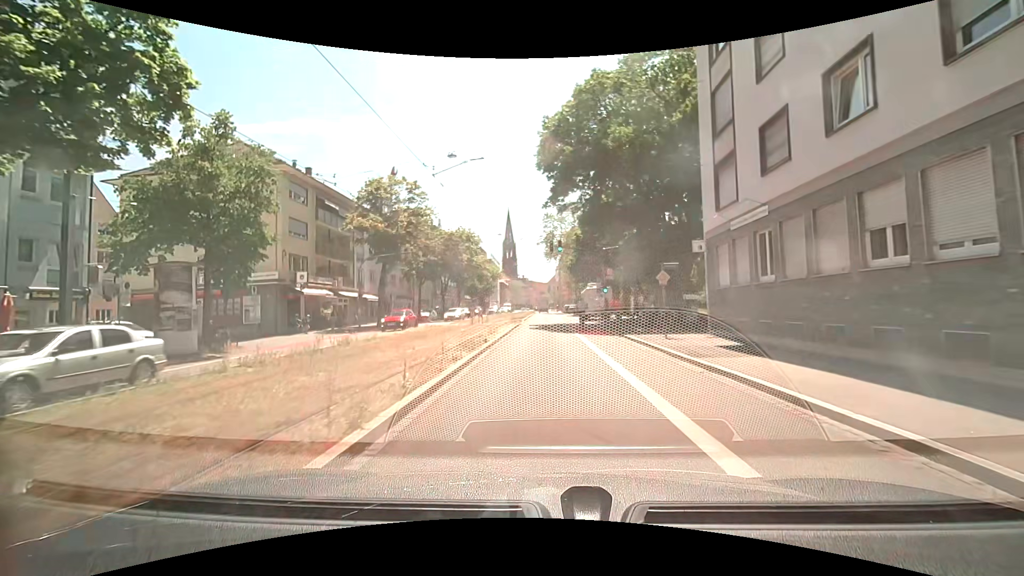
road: primary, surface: asphalt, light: Day
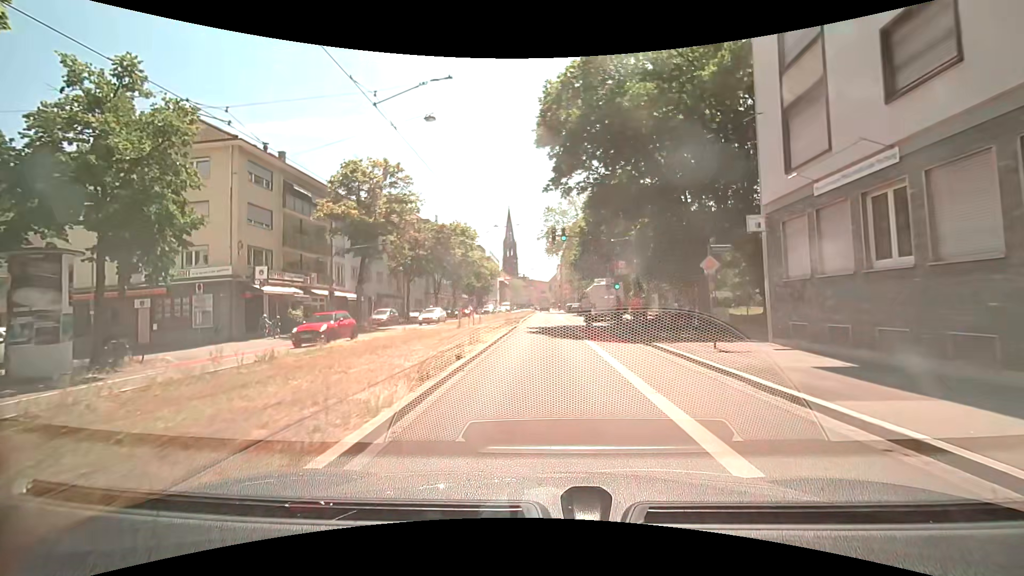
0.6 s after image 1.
(+0.1, +5.4) m; 0°
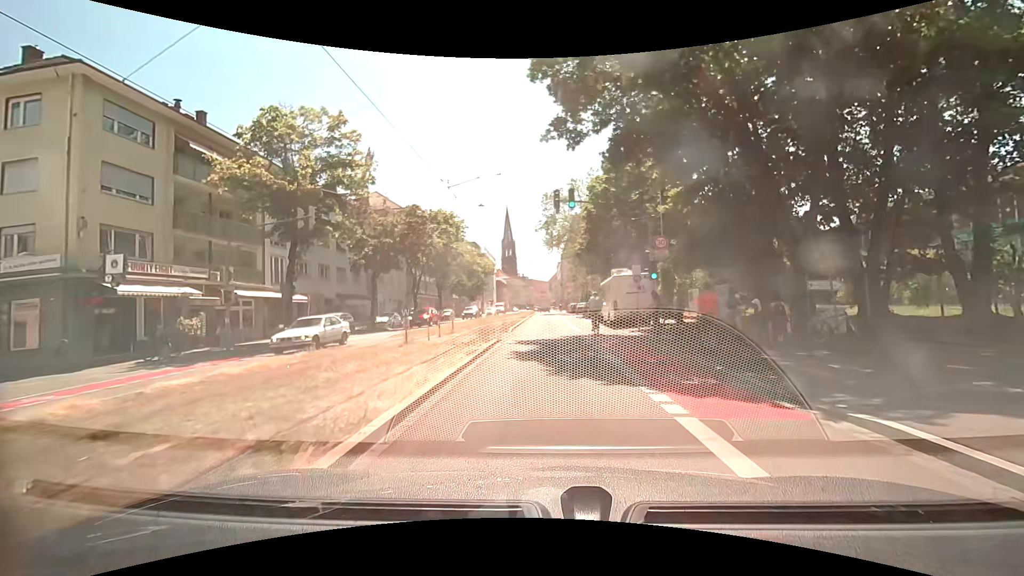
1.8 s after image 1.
(+0.2, +10.8) m; +1°
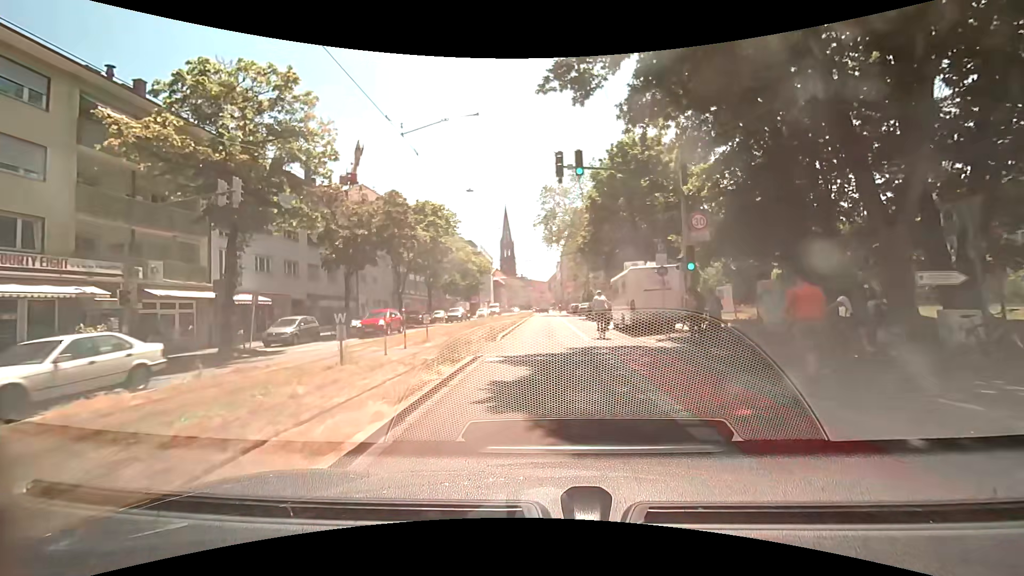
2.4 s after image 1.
(0.0, +5.4) m; 0°
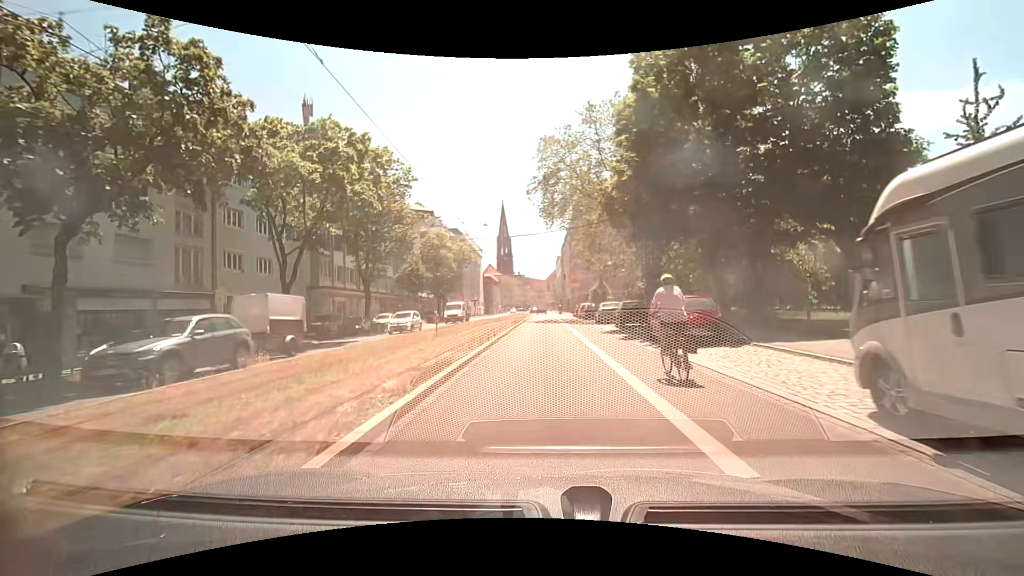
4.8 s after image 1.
(-0.2, +22.0) m; -1°
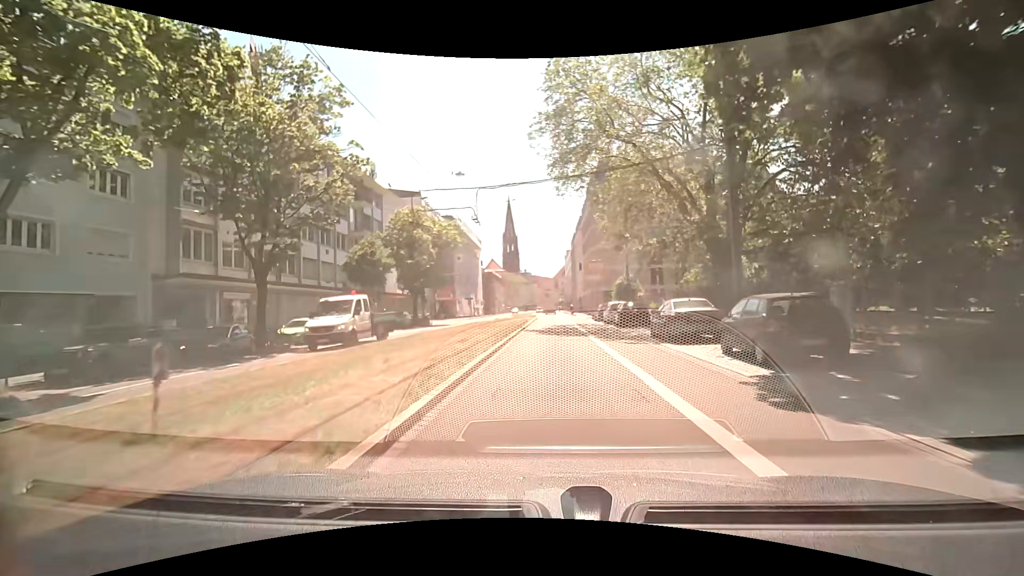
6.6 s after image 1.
(0.0, +16.8) m; 0°
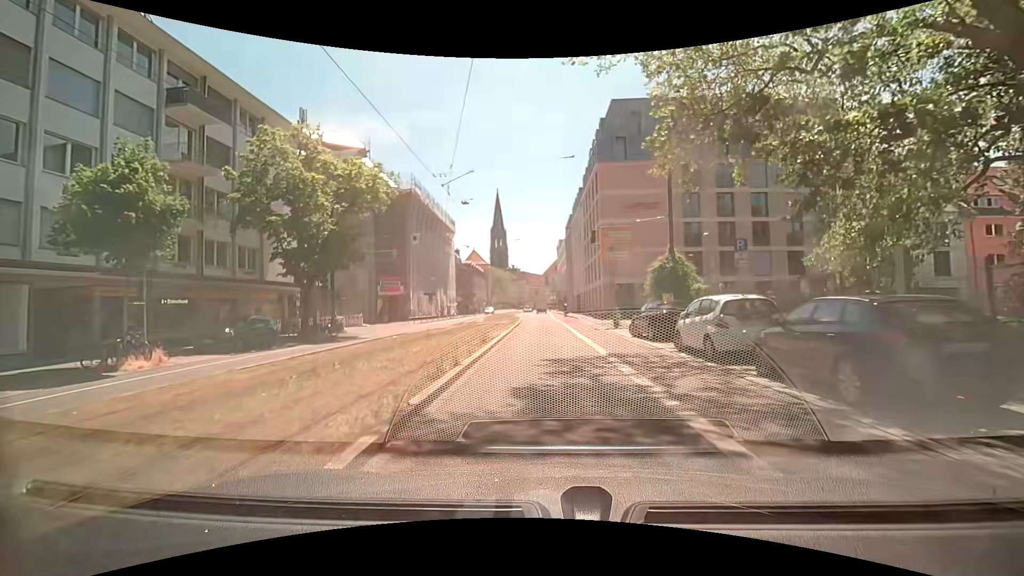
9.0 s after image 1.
(+0.1, +22.3) m; +1°
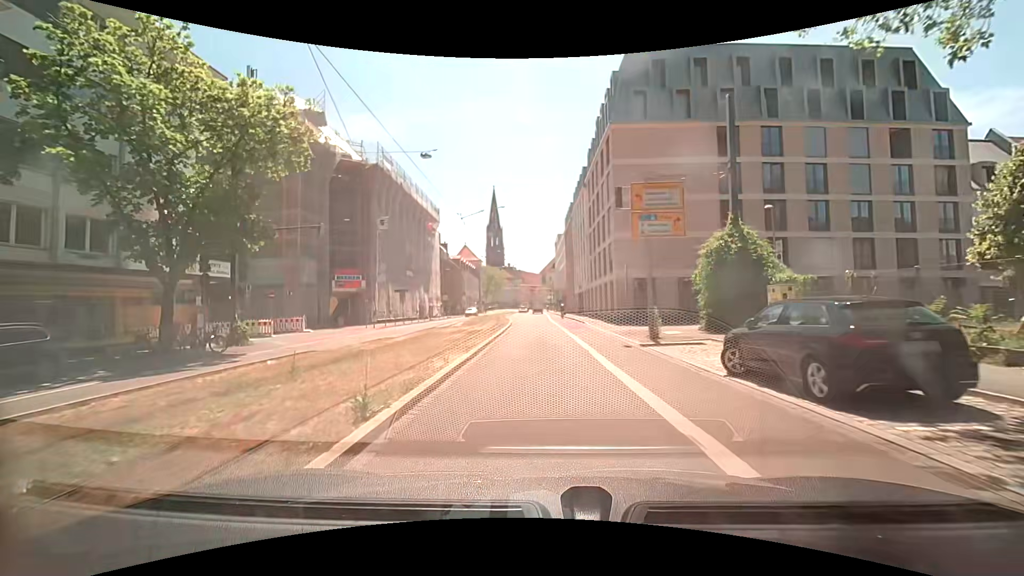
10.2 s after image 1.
(0.0, +11.1) m; 0°
(0, +10) (0, +20) (0, +30) (0, +40) (0, +50) (-1, +60) (-1, +70) (-1, +80) (-1, +90) (-1, +100) m
